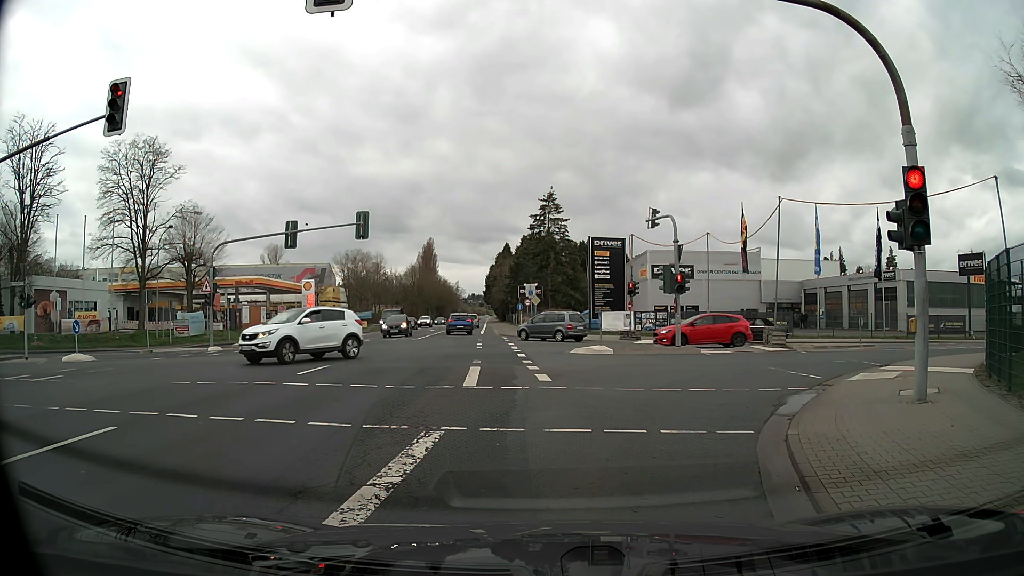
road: secondary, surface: asphalt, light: Day
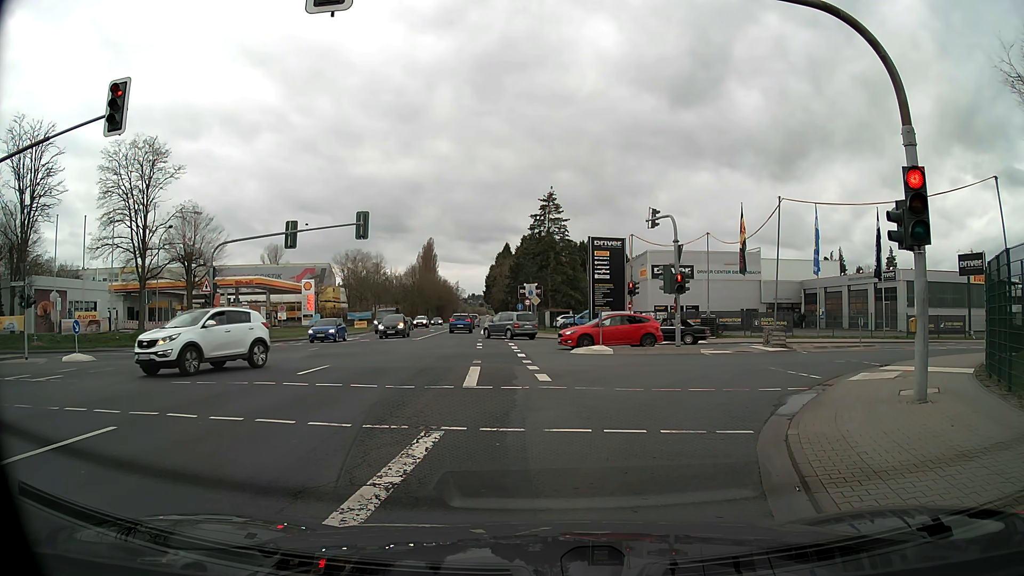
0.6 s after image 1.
(0.0, 0.0) m; 0°
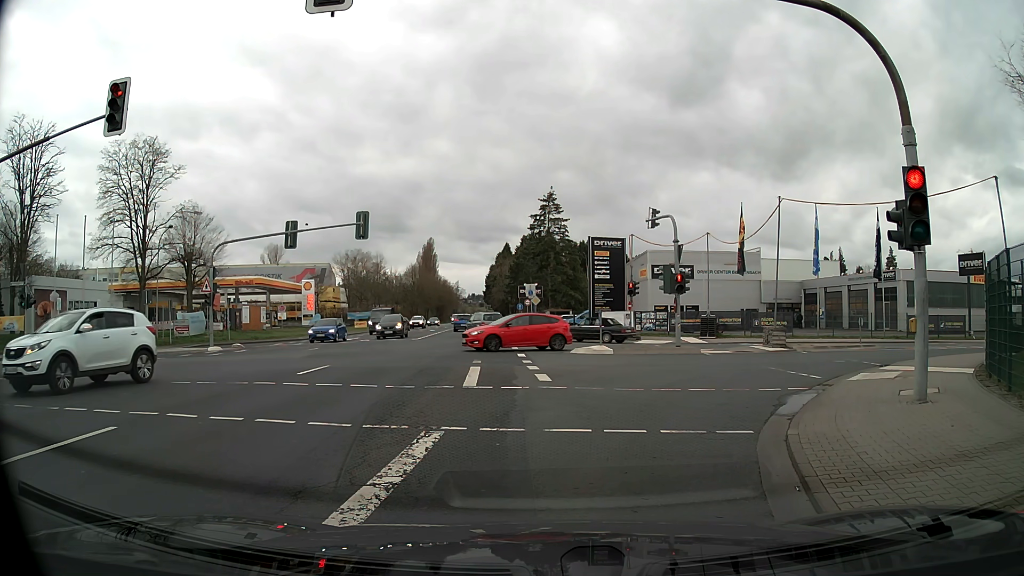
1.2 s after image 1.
(0.0, 0.0) m; 0°
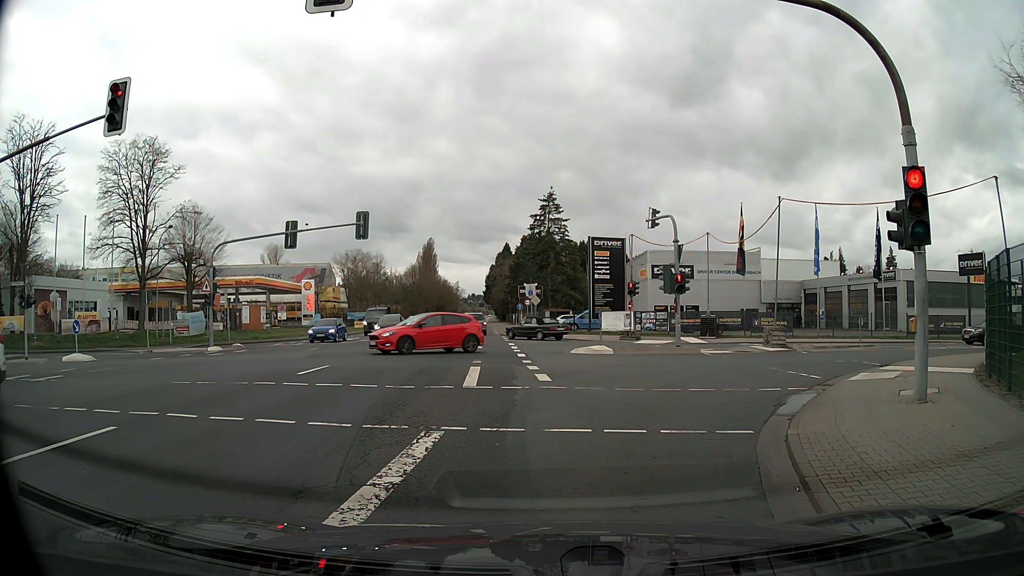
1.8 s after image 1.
(0.0, 0.0) m; 0°
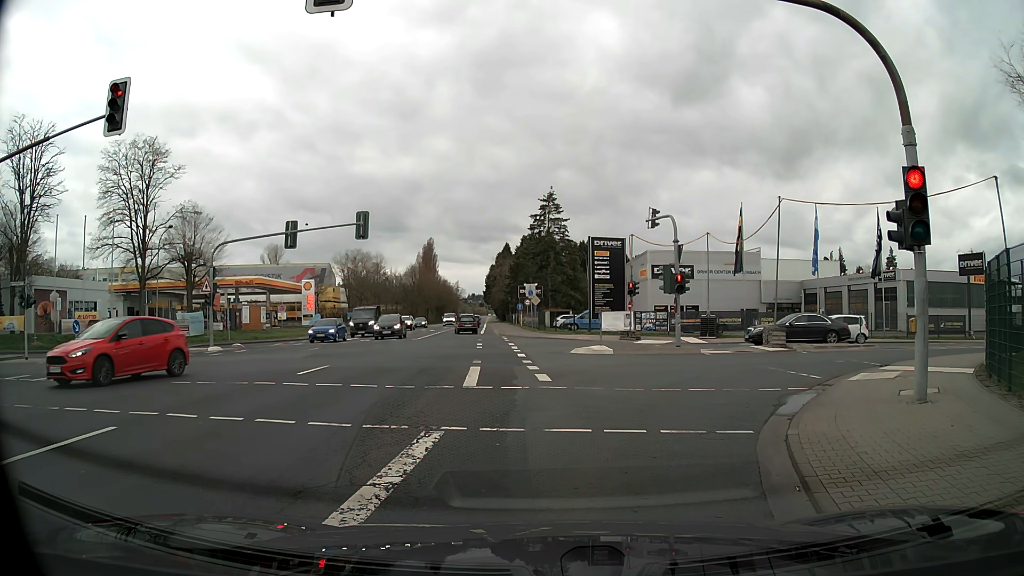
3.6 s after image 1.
(0.0, 0.0) m; 0°
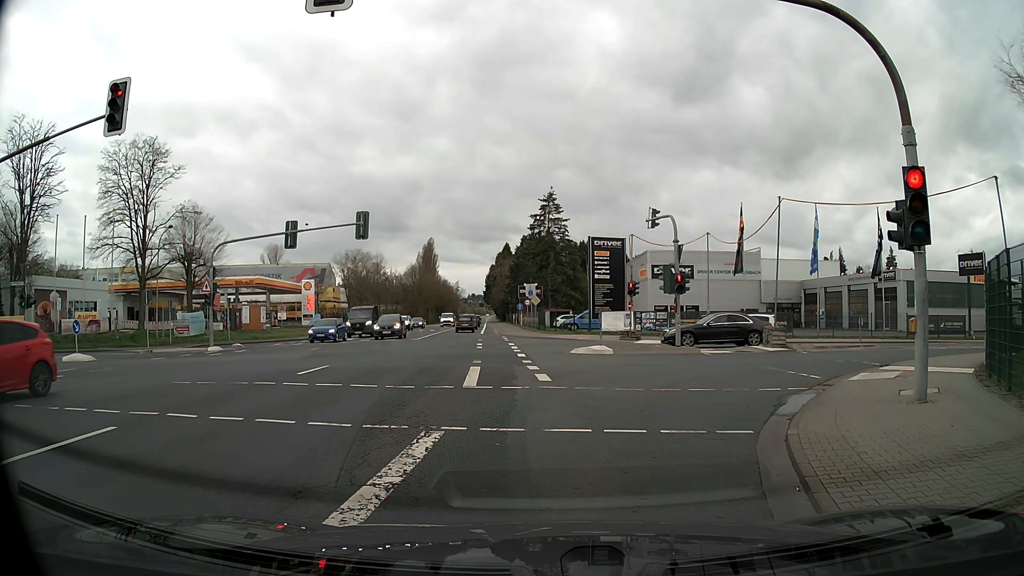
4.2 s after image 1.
(0.0, 0.0) m; 0°
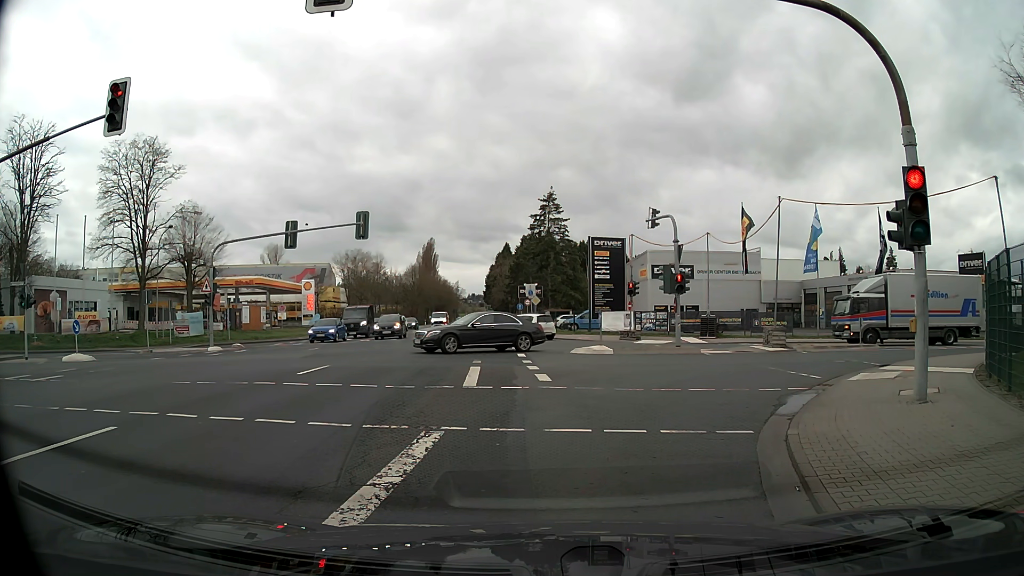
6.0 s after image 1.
(0.0, 0.0) m; 0°
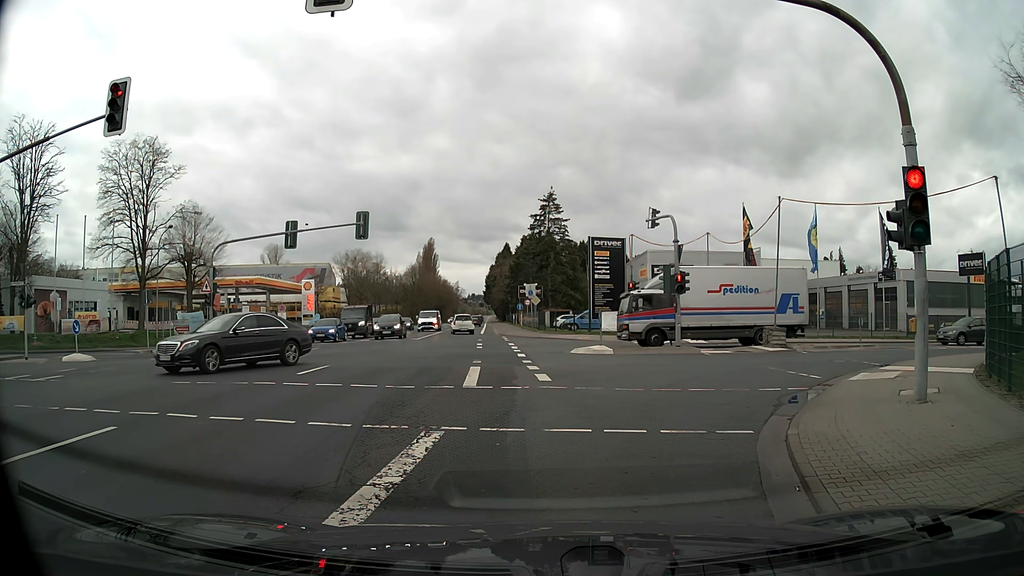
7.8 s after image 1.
(0.0, 0.0) m; 0°
